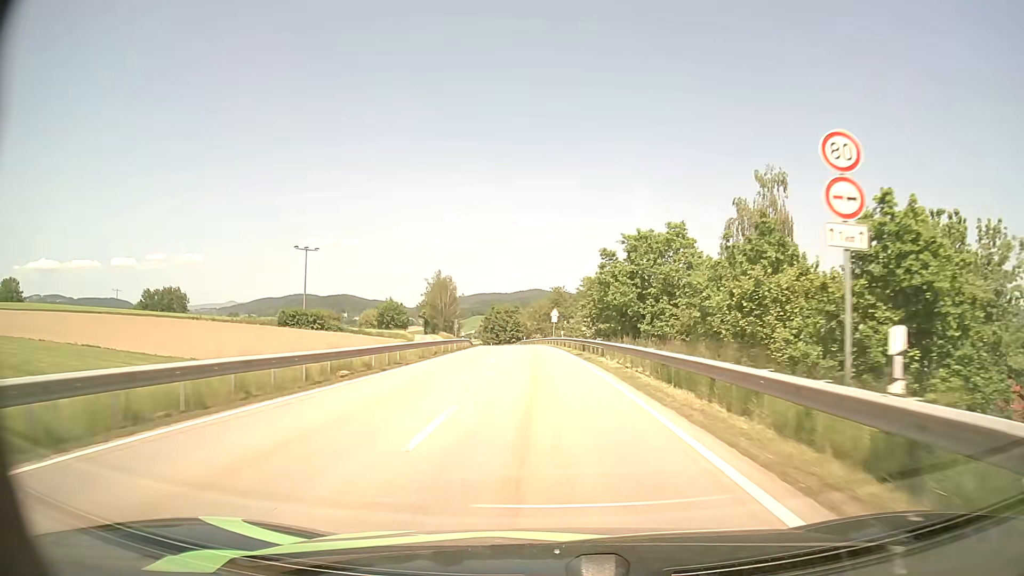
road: secondary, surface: asphalt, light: Day
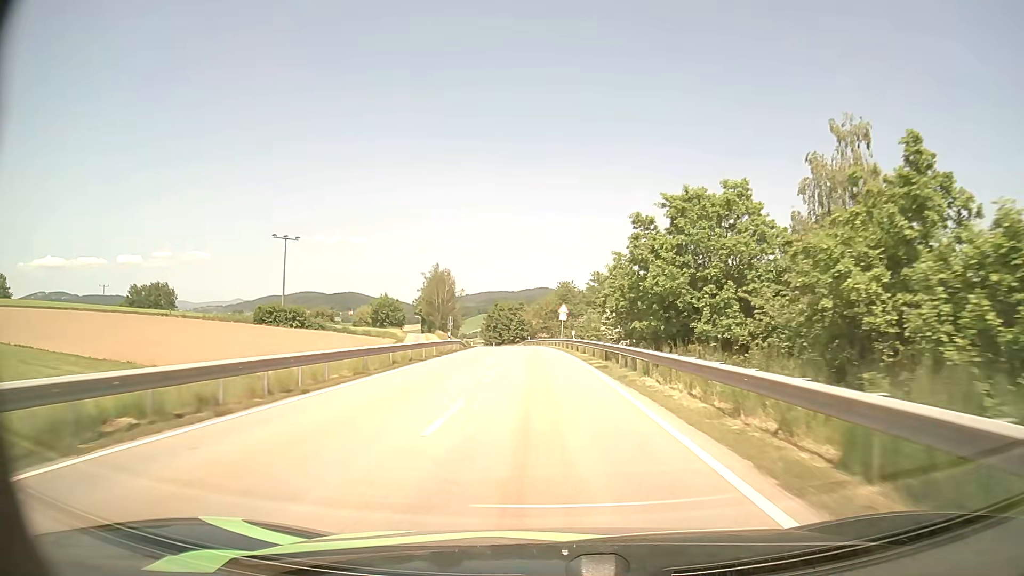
(0.0, +11.5) m; -1°
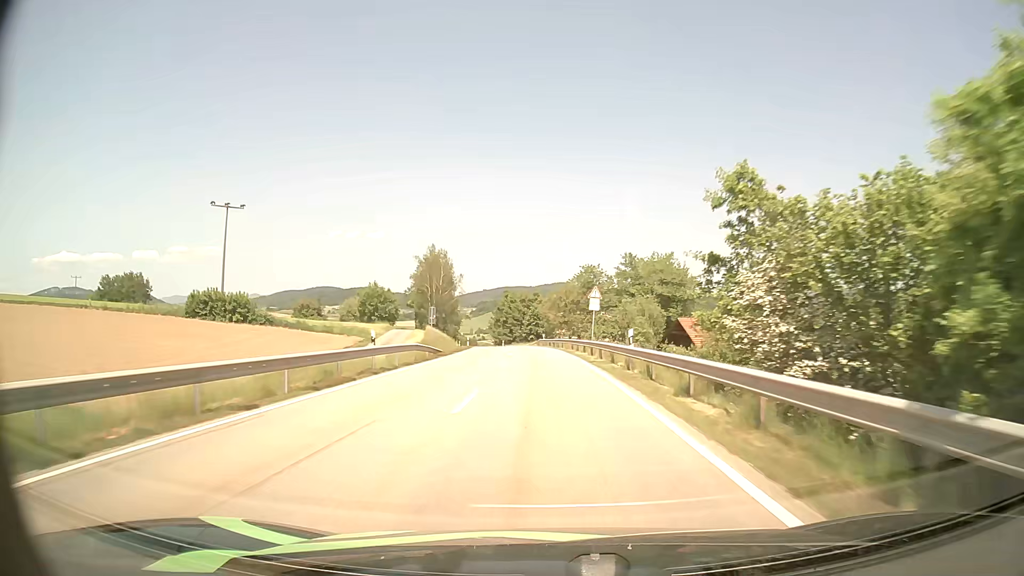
(-0.3, +23.4) m; -2°
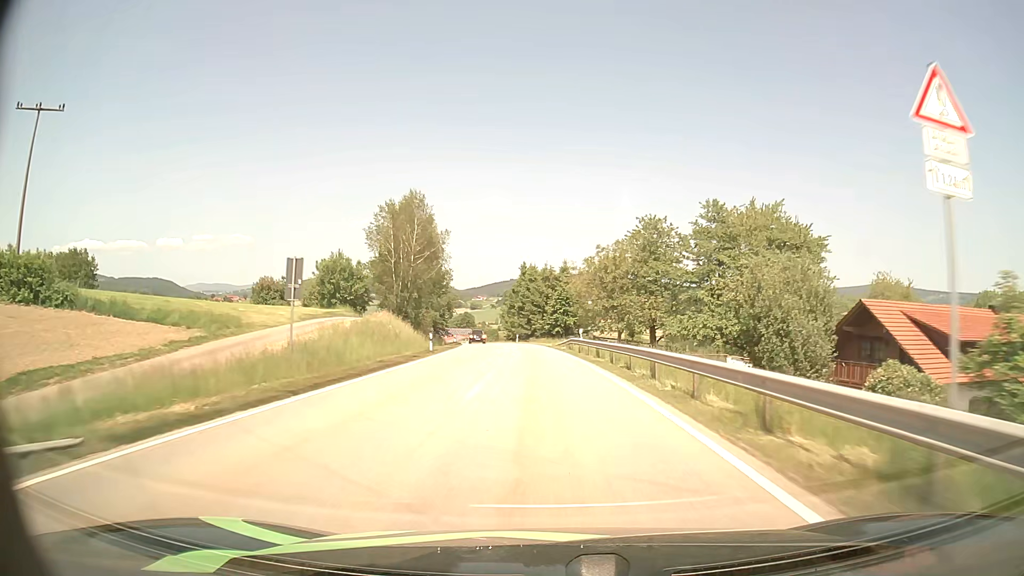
(-0.7, +36.2) m; -2°
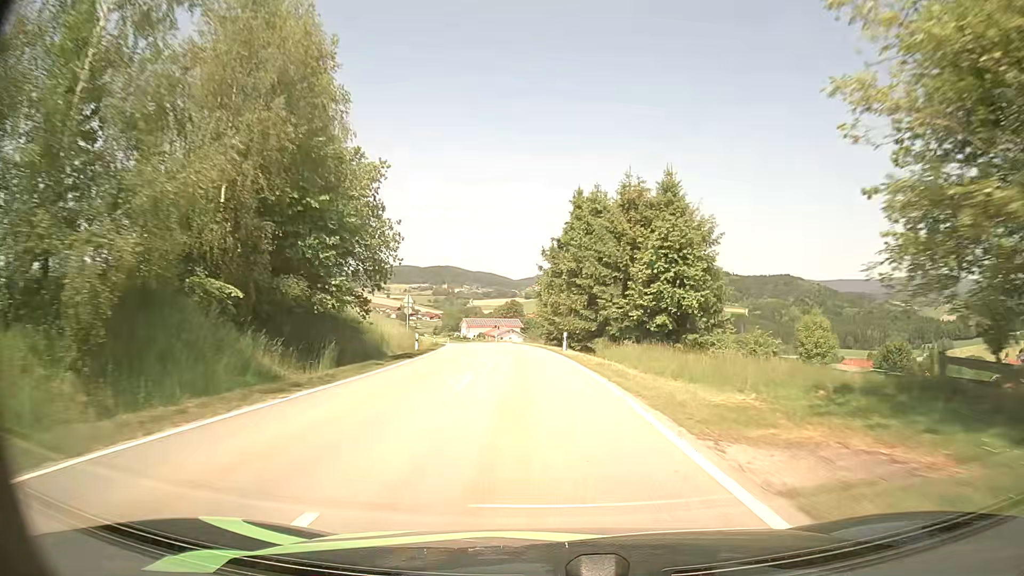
(-1.7, +49.8) m; -4°
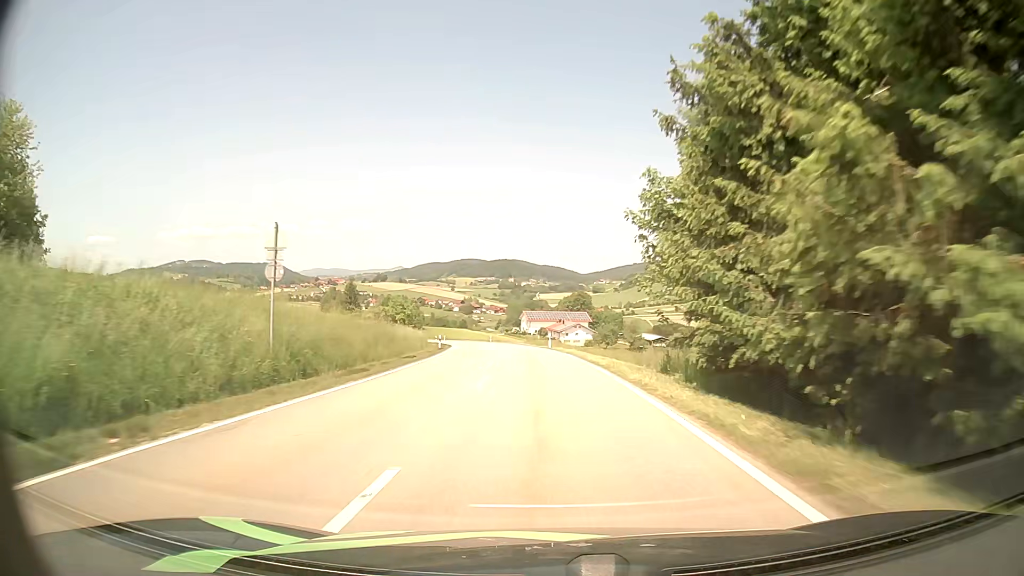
(-1.8, +37.2) m; -6°
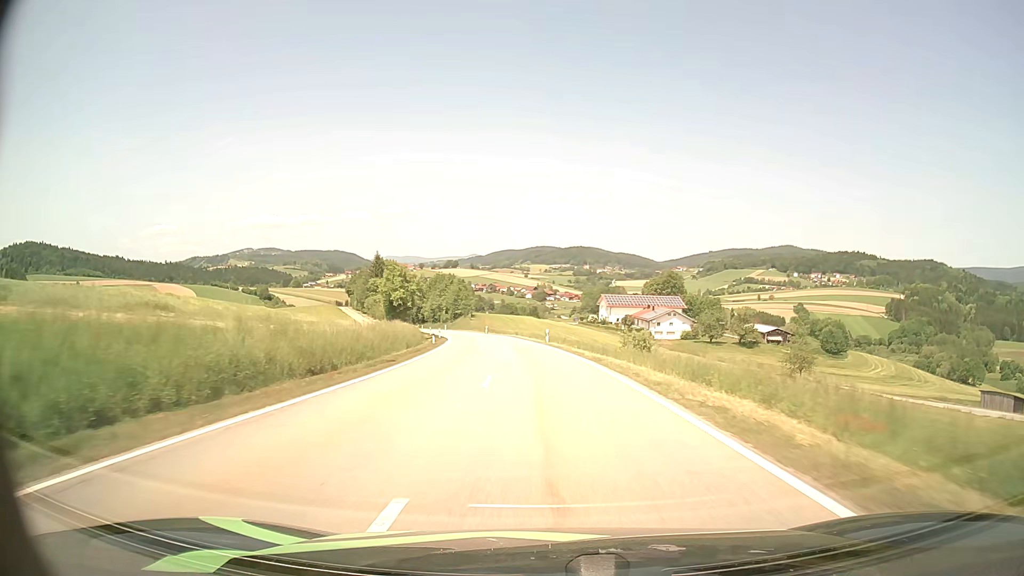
(-2.8, +50.6) m; -6°
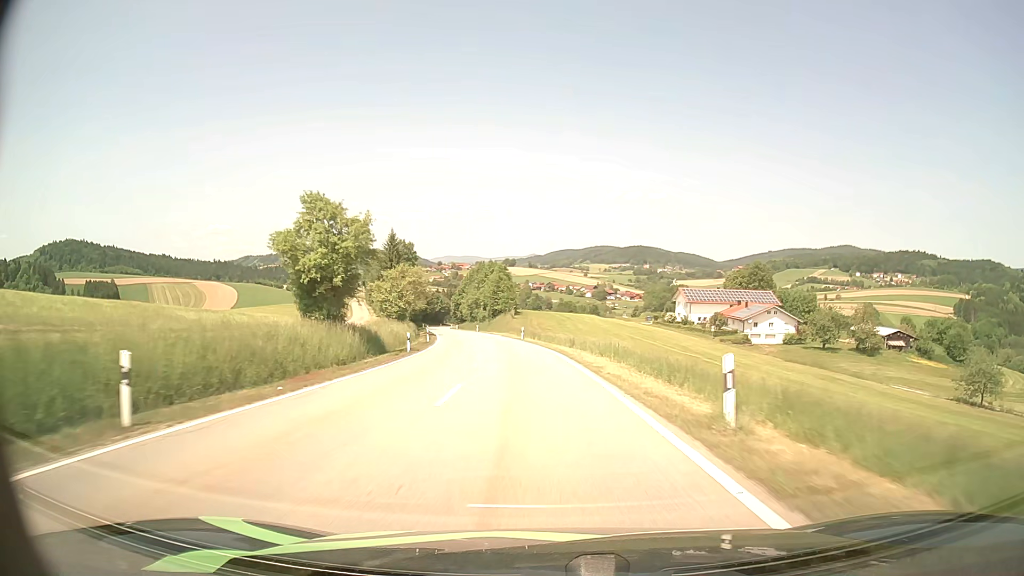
(-1.5, +39.6) m; -5°
(0, +10) (-1, +20) (-1, +30) (-2, +40) (-4, +50) (-5, +60) (-7, +70) (-9, +79) (-11, +89) (-13, +99) m
